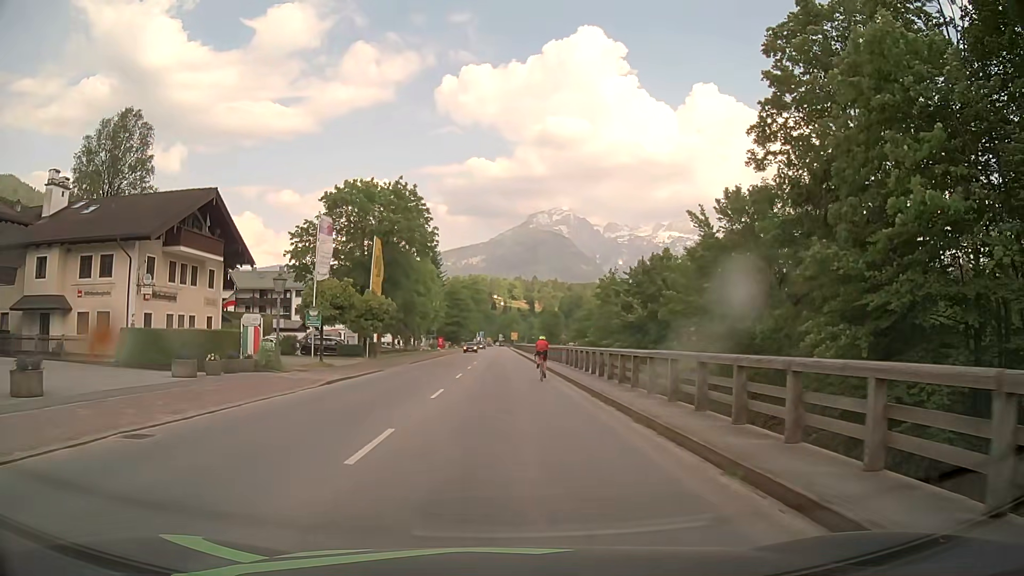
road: primary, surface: asphalt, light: Day
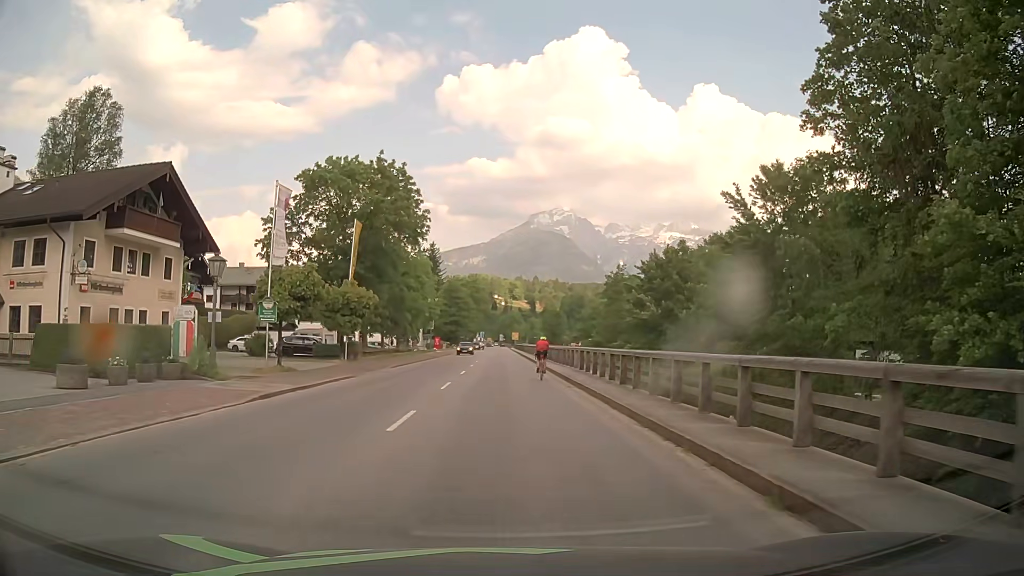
(0.0, +6.3) m; 0°
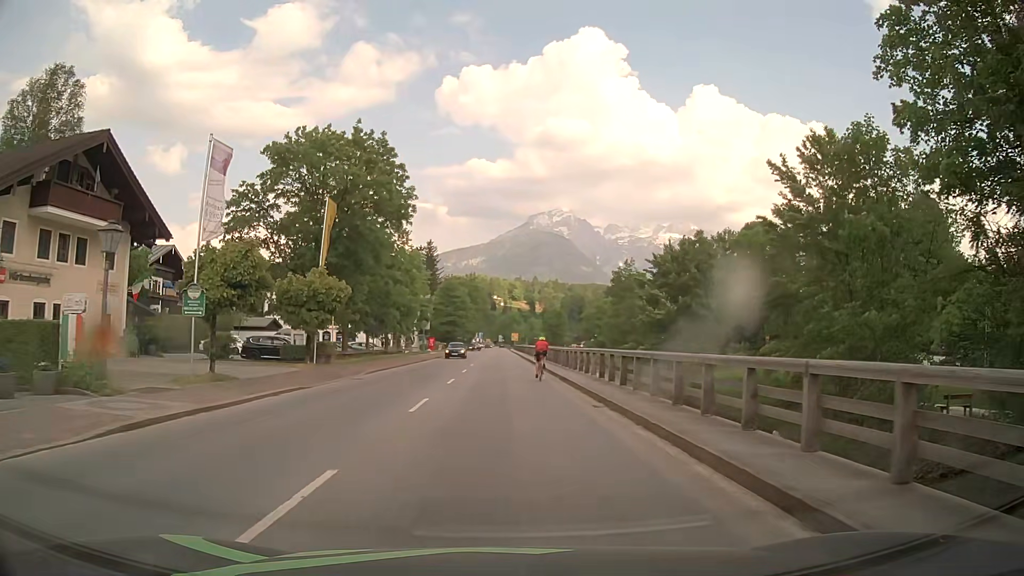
(0.0, +6.3) m; 0°
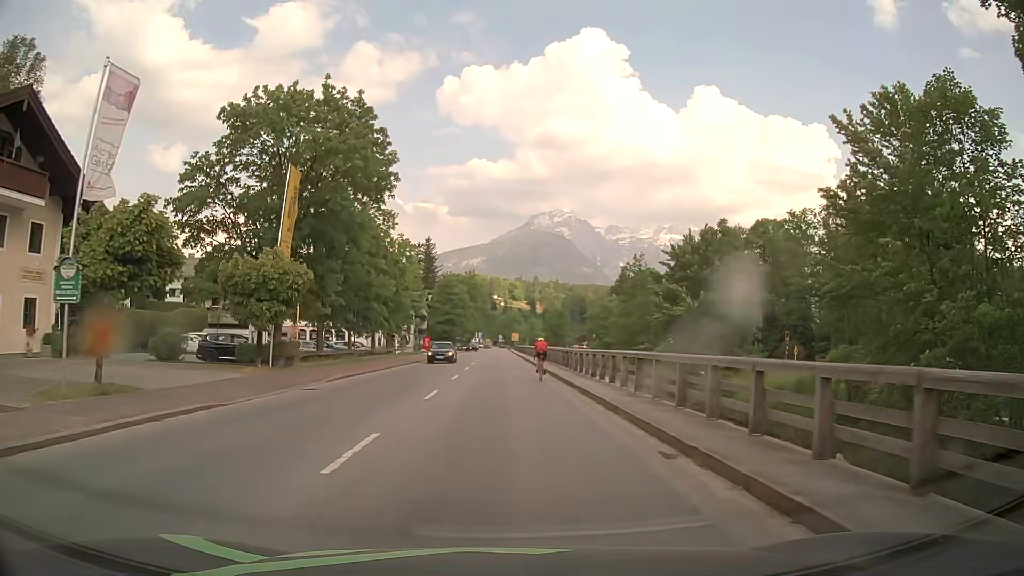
(0.0, +6.3) m; -1°
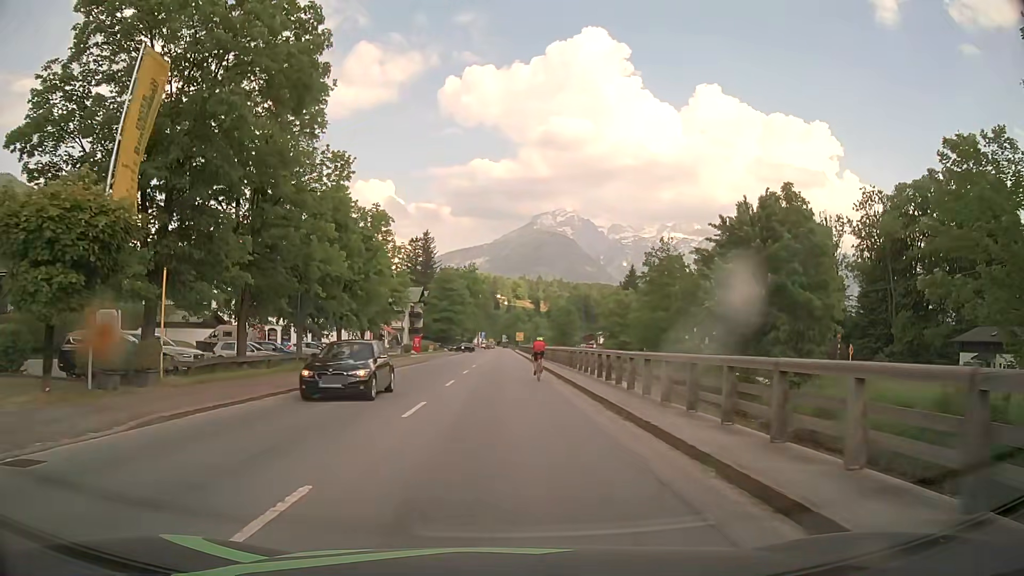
(+0.1, +12.7) m; +1°
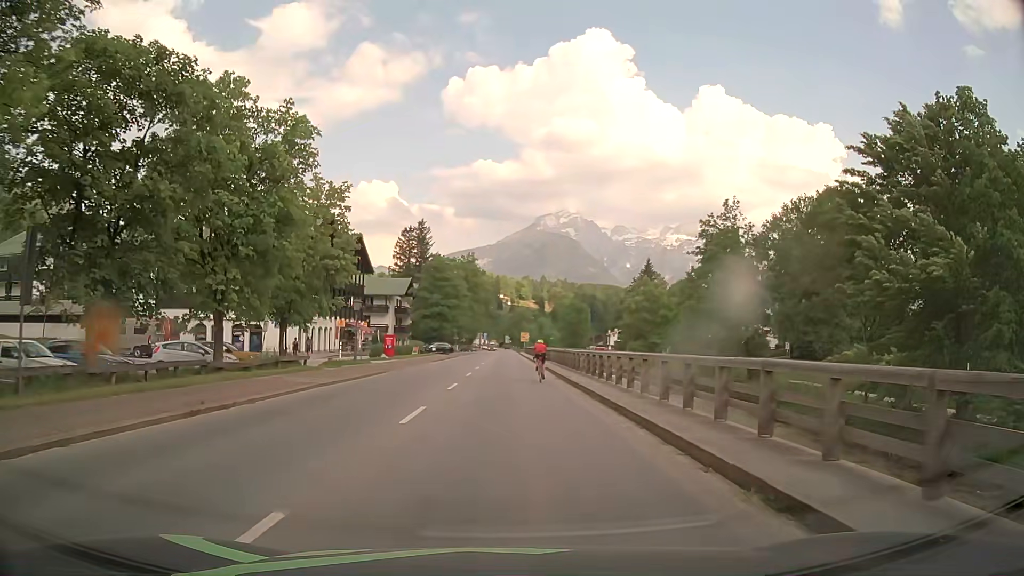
(-0.2, +19.2) m; 0°
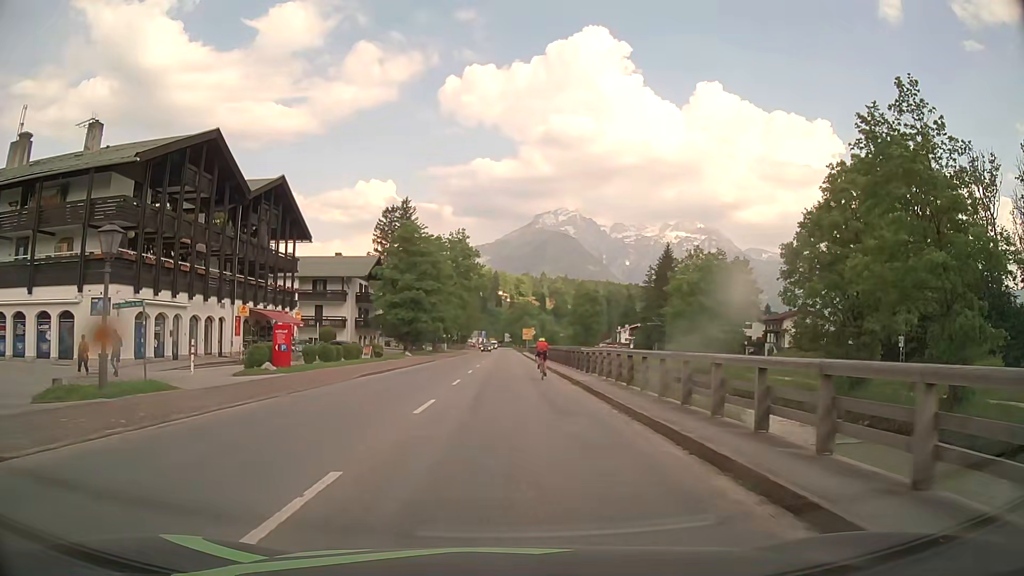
(0.0, +25.8) m; 0°
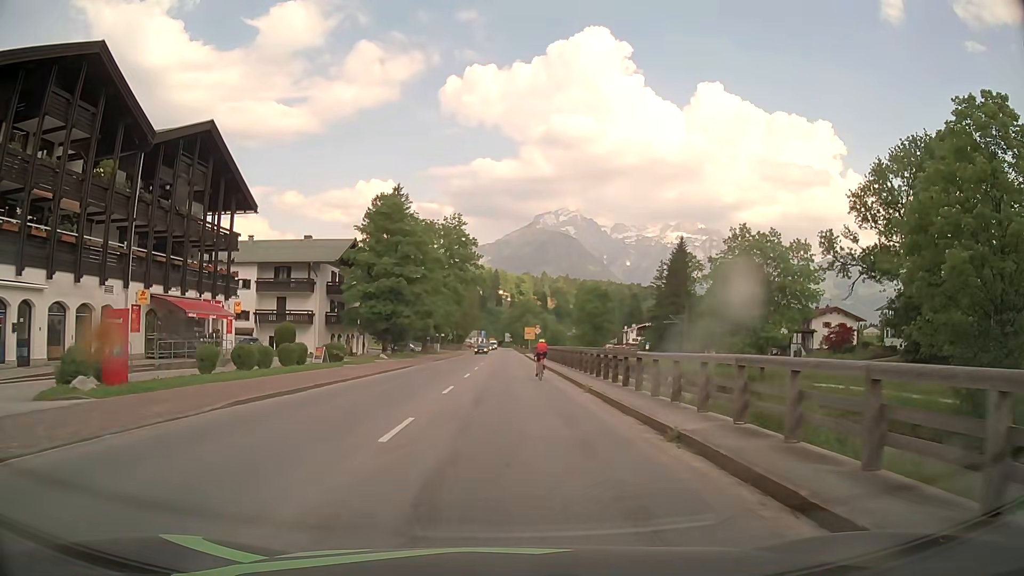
(0.0, +12.9) m; 0°
(0, +10) (0, +20) (0, +30) (0, +40) (0, +50) (0, +60) (+1, +70) (+1, +80) (+1, +90) (+1, +100) m
